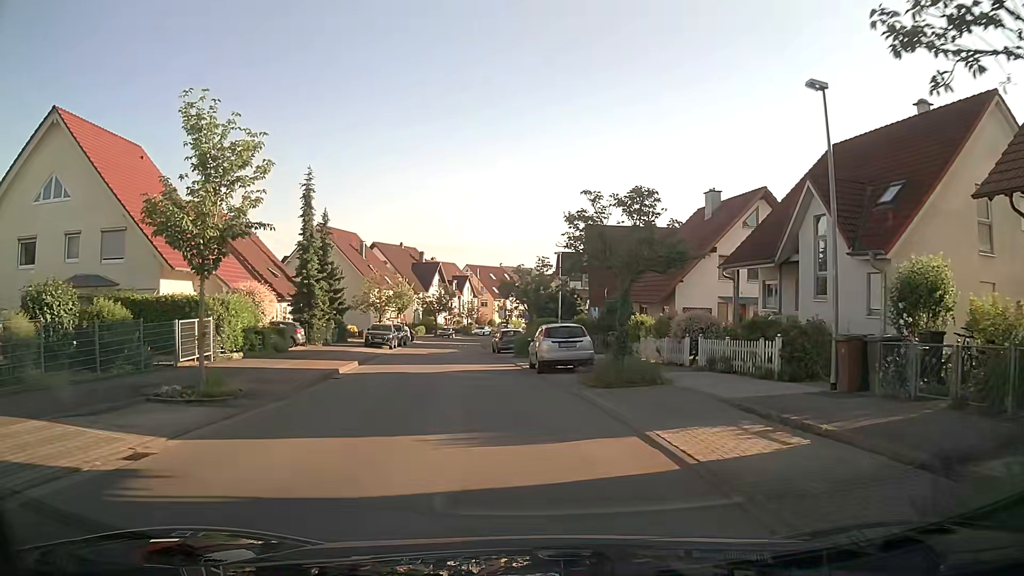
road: residential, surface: asphalt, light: Day
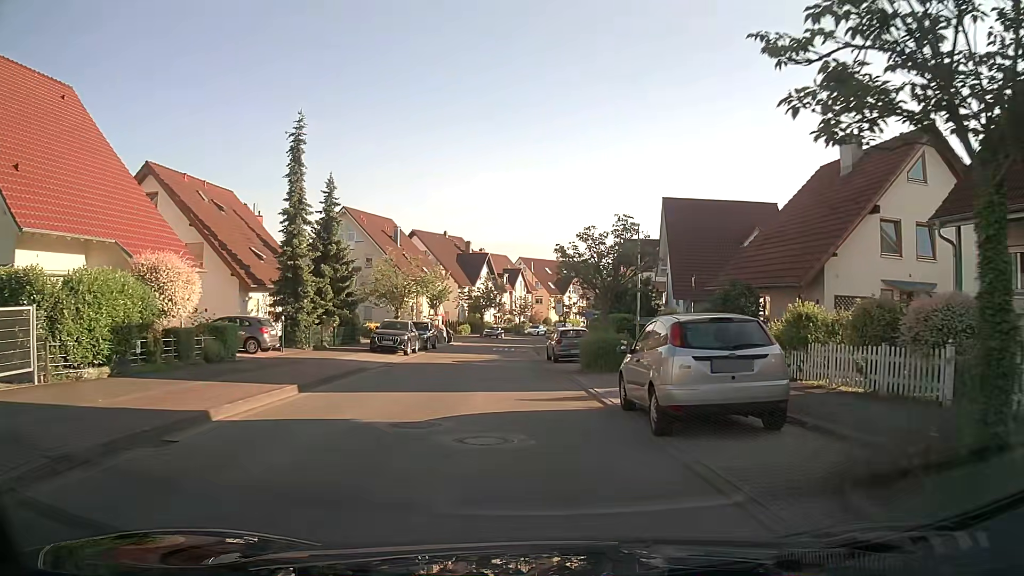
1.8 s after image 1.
(-0.6, +12.0) m; -5°
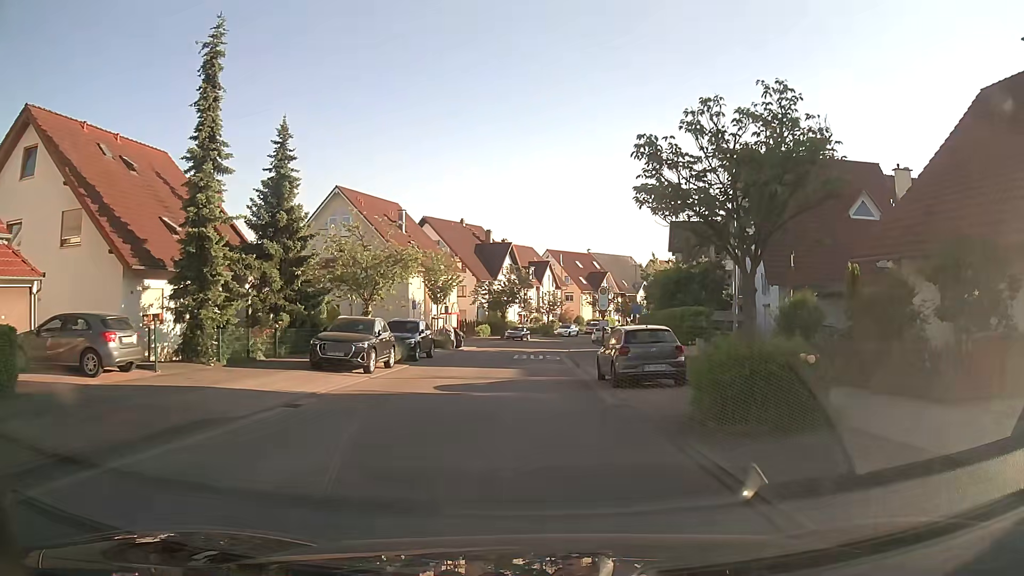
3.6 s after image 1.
(-0.4, +12.2) m; -3°
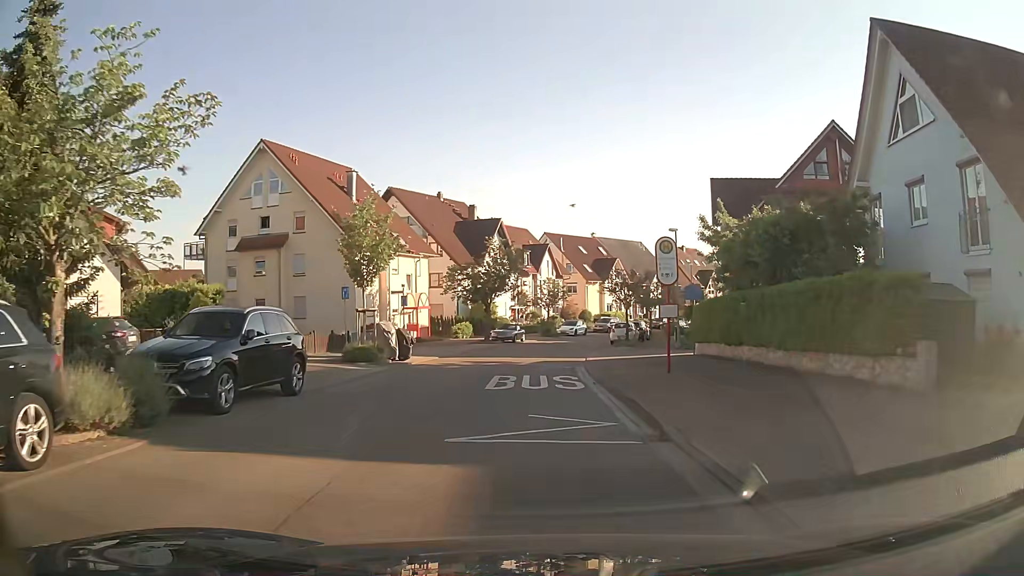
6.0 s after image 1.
(+0.1, +16.8) m; 0°
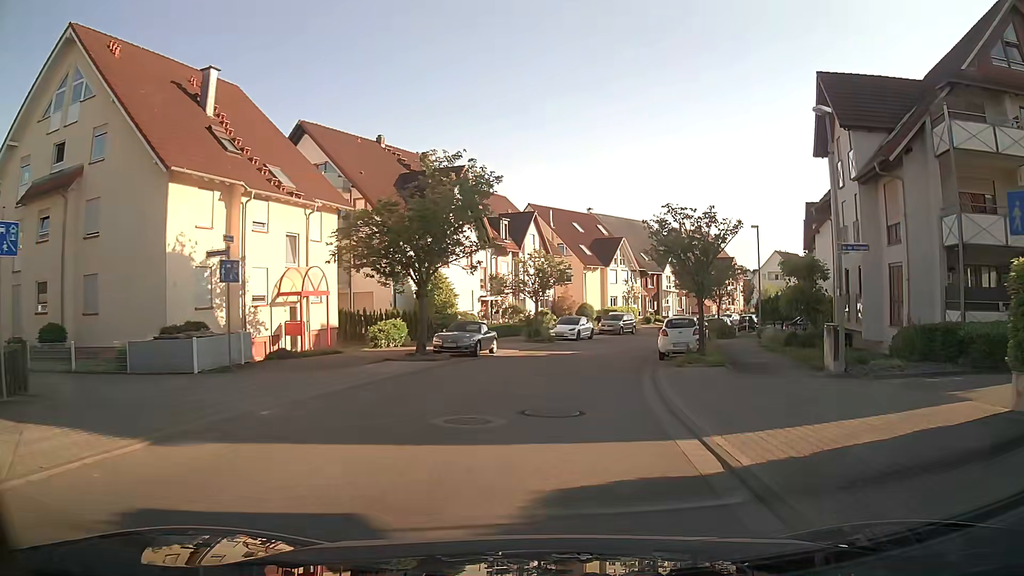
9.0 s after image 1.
(+0.1, +21.5) m; +2°
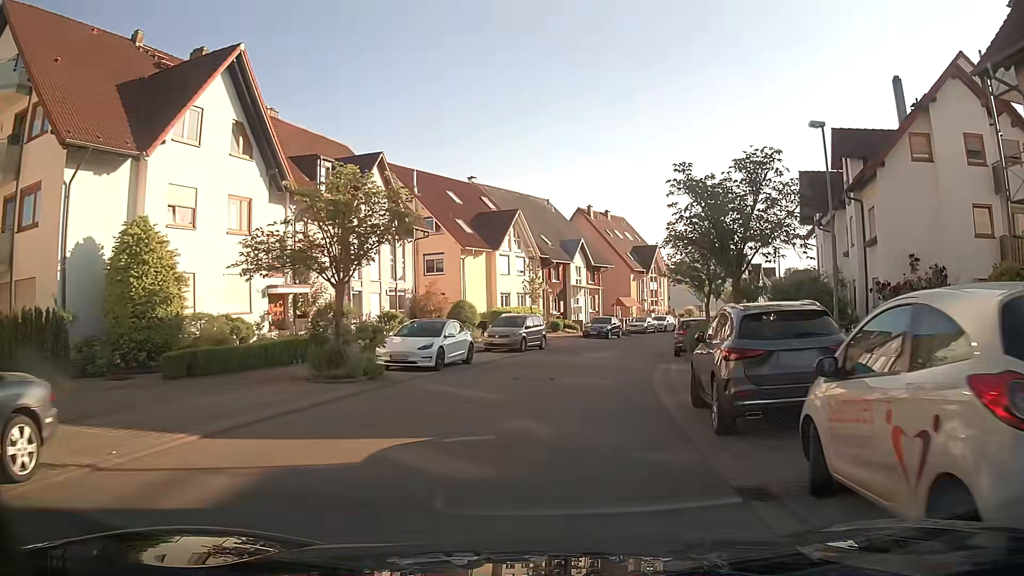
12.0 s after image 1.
(+1.6, +21.2) m; +9°
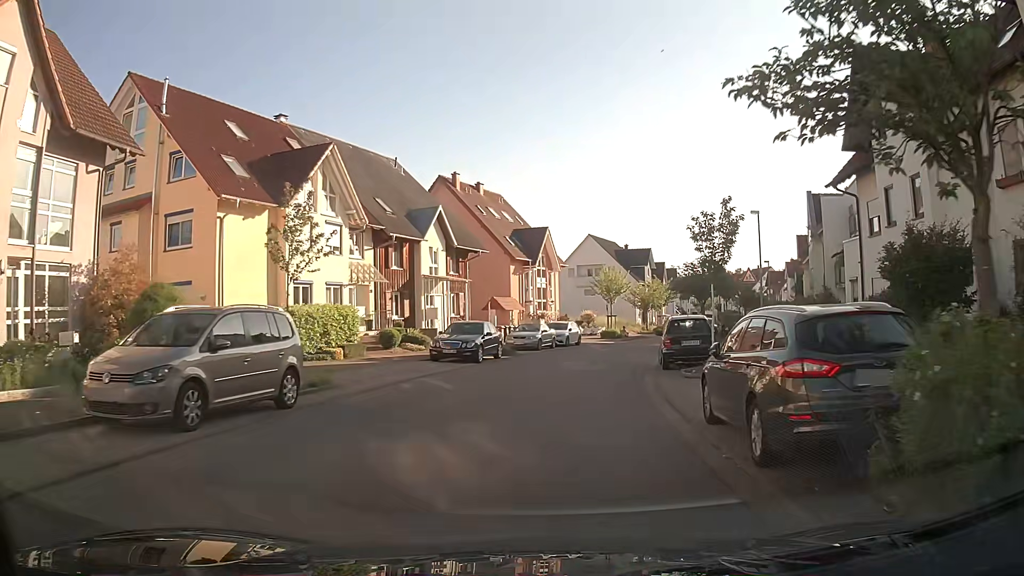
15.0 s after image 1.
(+2.0, +20.7) m; +10°
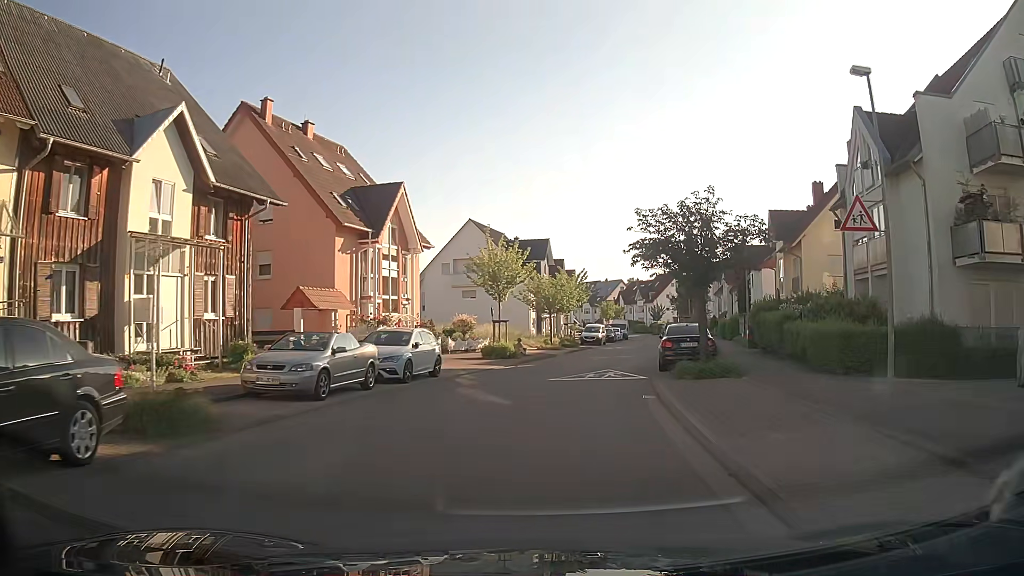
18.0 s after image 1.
(+2.0, +20.6) m; +11°
(0, +10) (+1, +20) (+3, +30) (+5, +40) (+7, +49) (+10, +59) (+12, +69) (+14, +79) (+16, +88) (+17, +98) m
